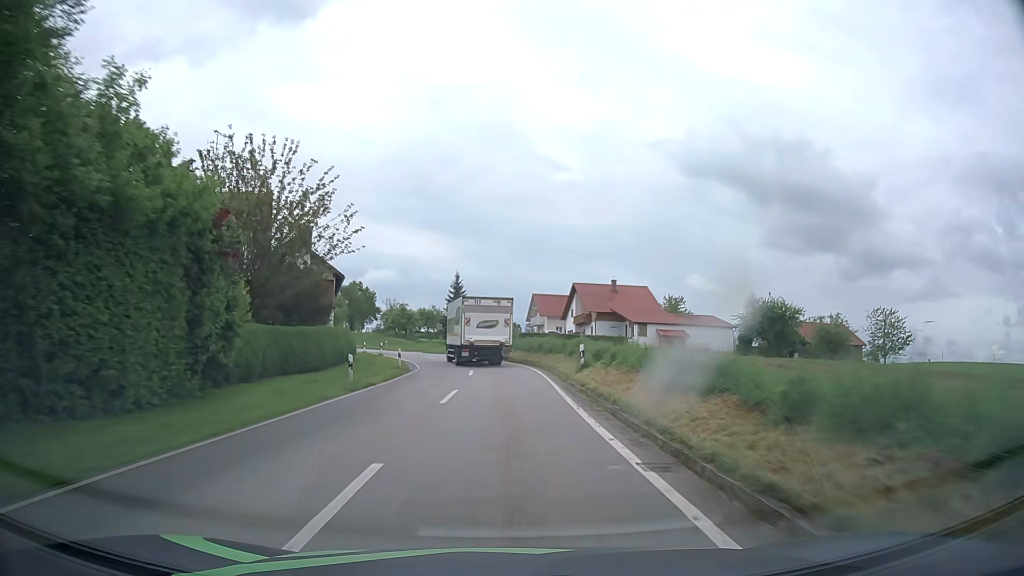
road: tertiary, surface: asphalt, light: Day
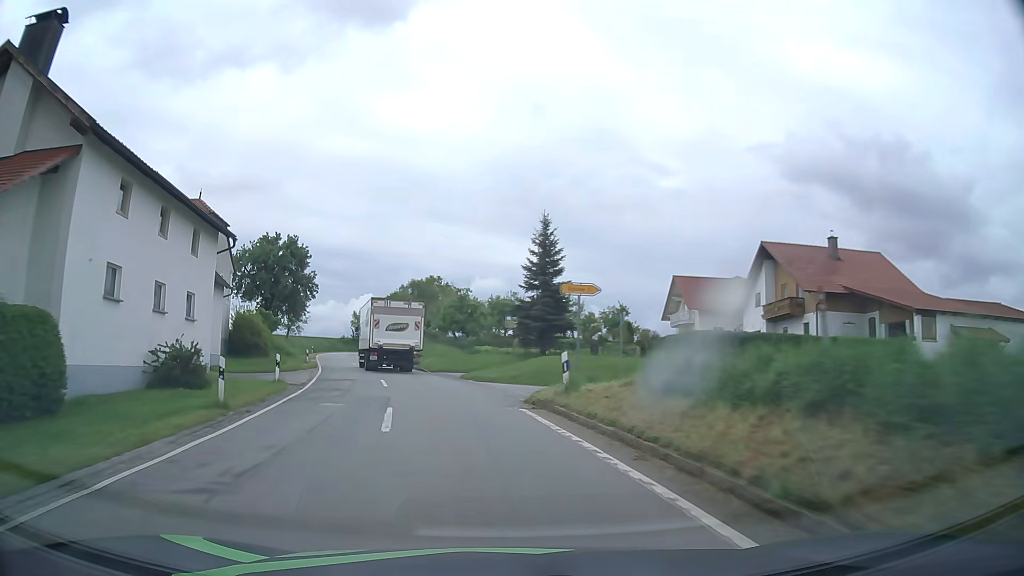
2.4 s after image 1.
(-1.4, +40.1) m; -9°
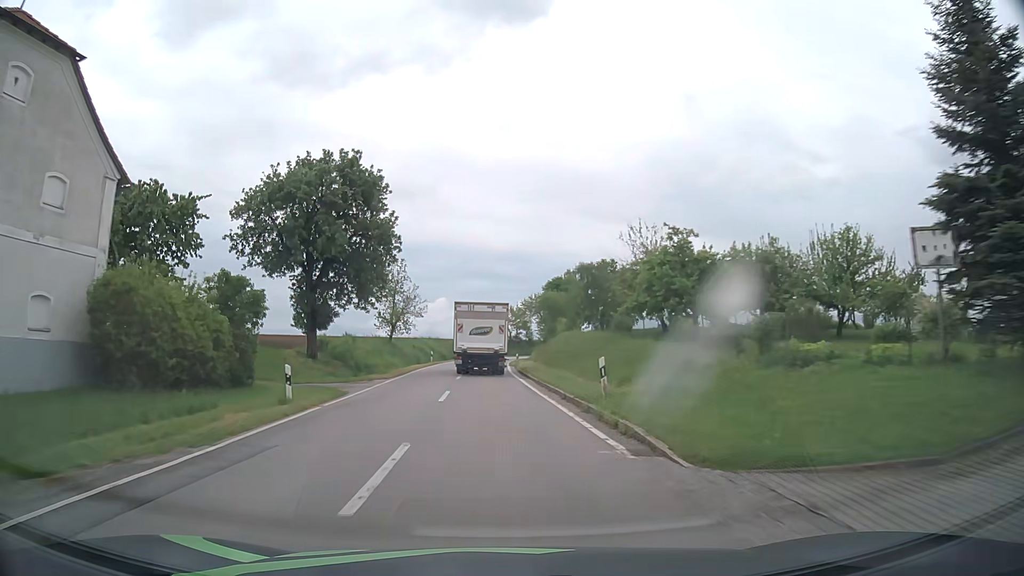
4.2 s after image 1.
(-4.2, +29.2) m; -15°
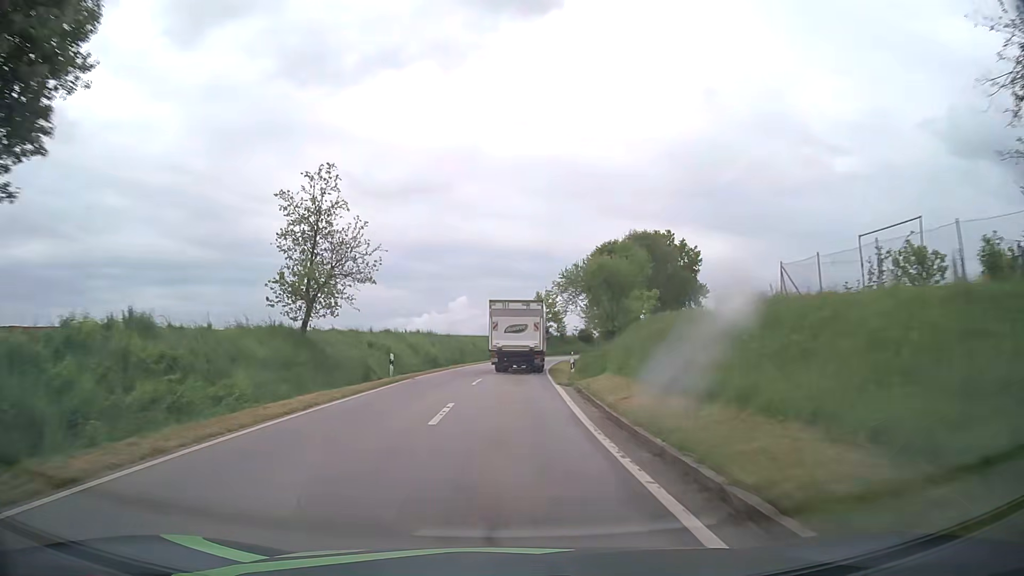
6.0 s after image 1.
(-0.9, +29.6) m; -2°
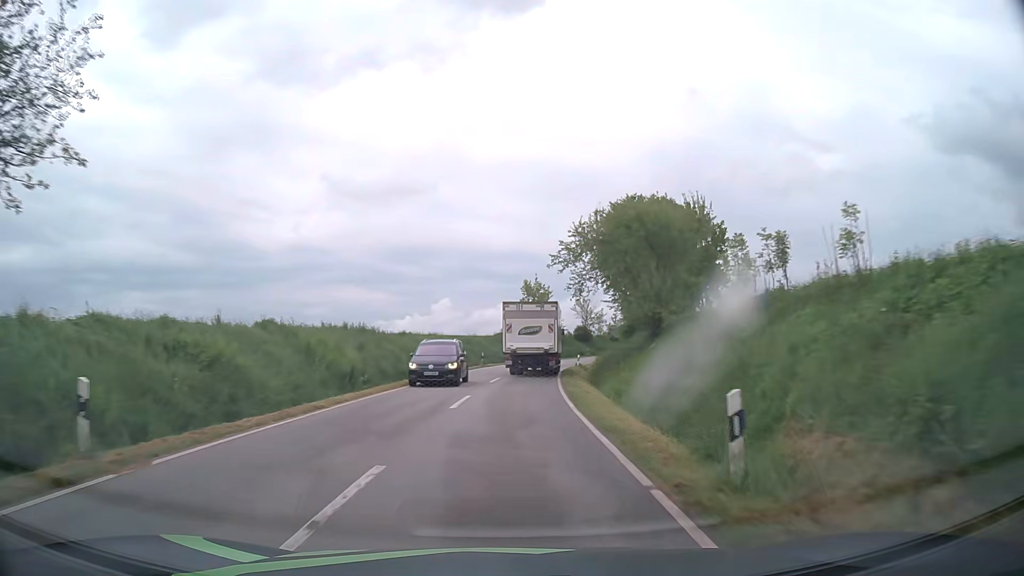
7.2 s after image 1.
(+0.3, +19.8) m; +1°
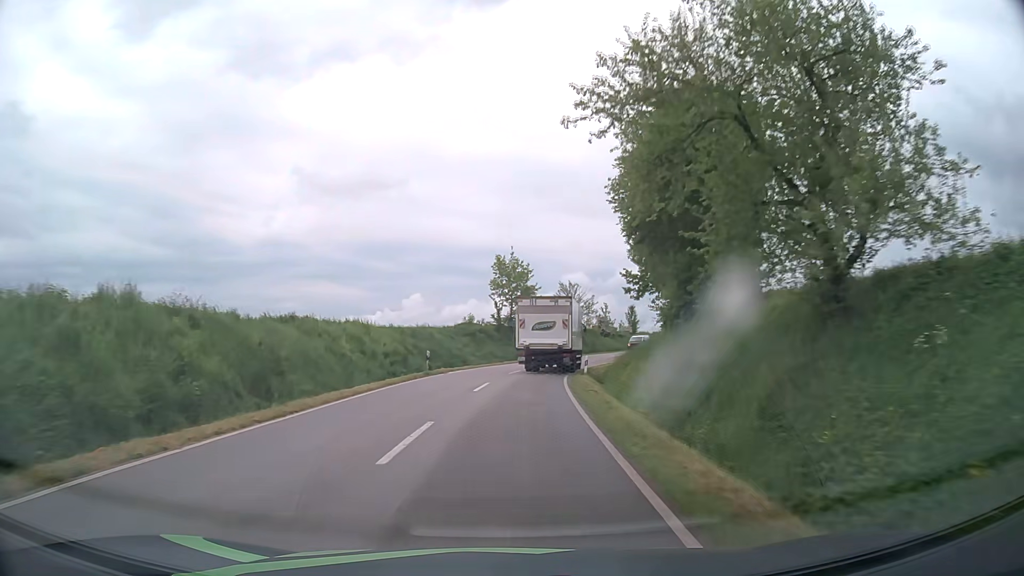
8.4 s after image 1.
(+0.4, +19.6) m; +2°
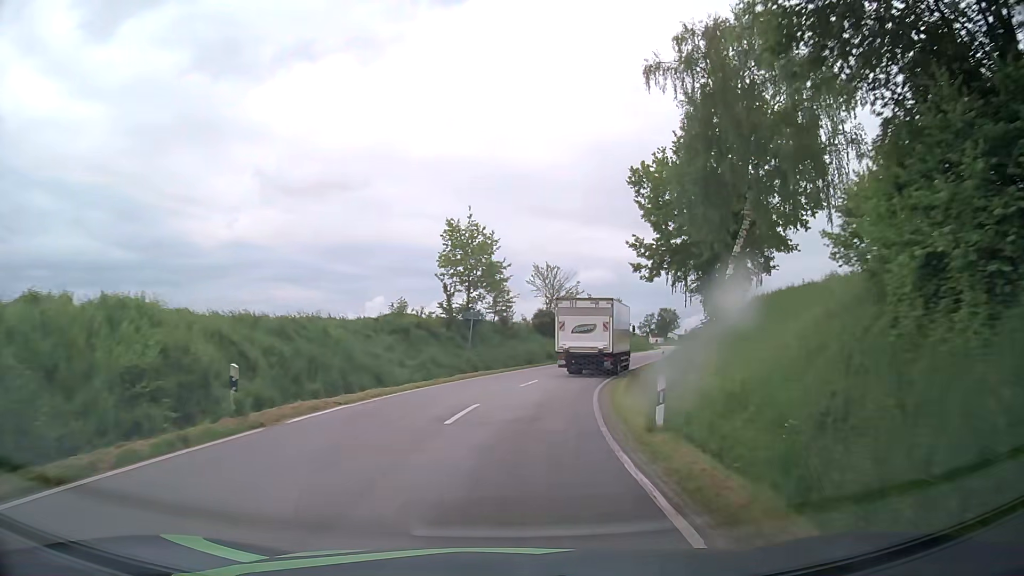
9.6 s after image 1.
(+0.5, +19.3) m; +3°
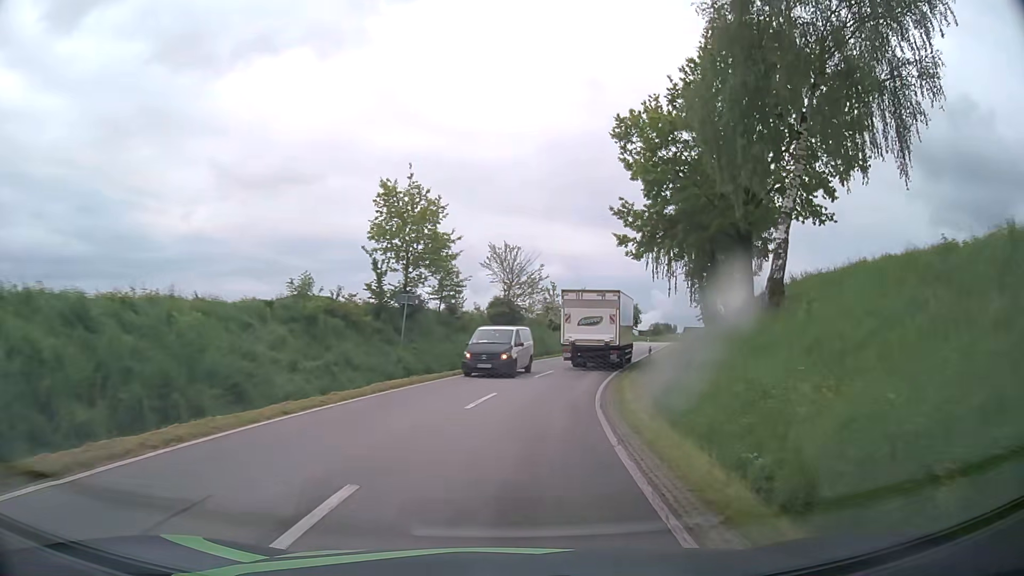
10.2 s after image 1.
(+0.2, +9.5) m; +4°
(0, +10) (+1, +20) (+3, +30) (+6, +39) (+9, +49) (+12, +59) (+15, +68) (+17, +78) (+19, +88) (+21, +97) m
